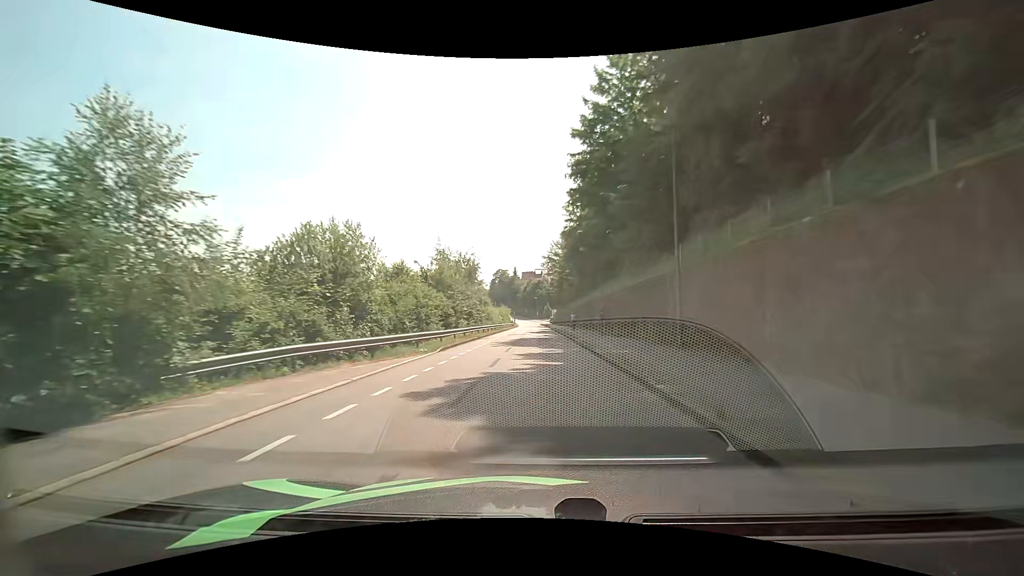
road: residential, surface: asphalt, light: Day
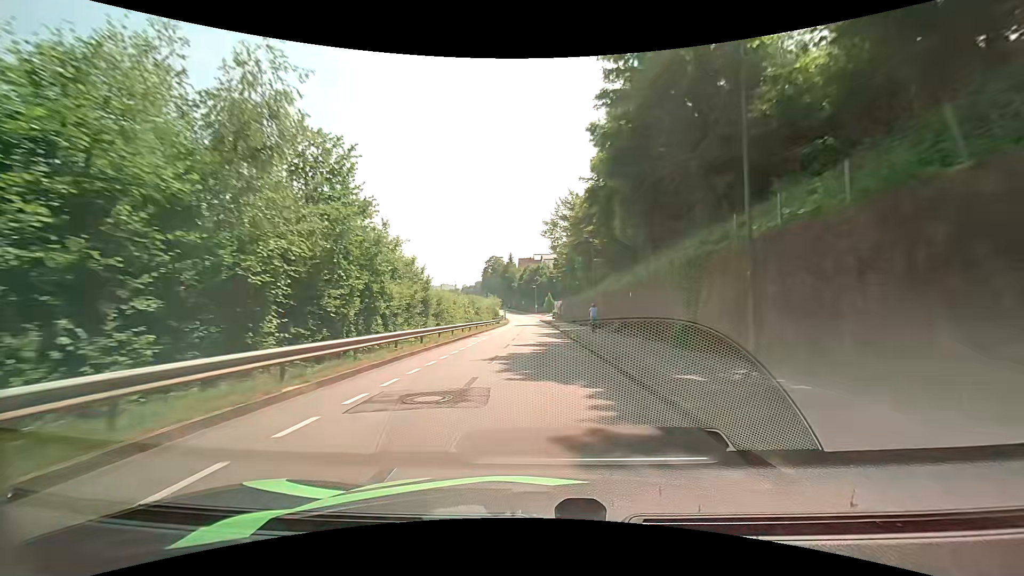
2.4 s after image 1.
(-0.1, +35.9) m; 0°
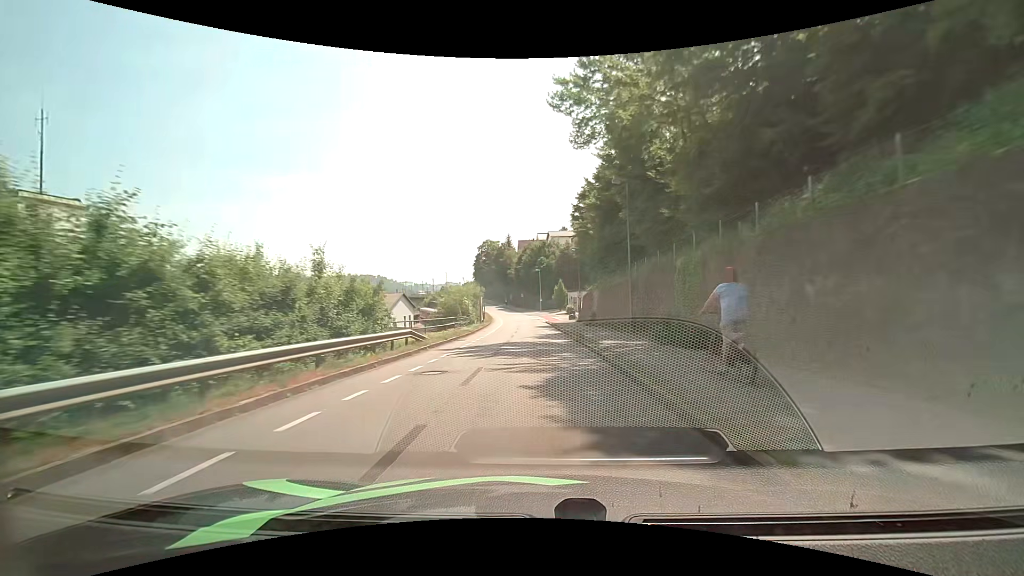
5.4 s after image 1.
(-0.1, +46.6) m; -2°
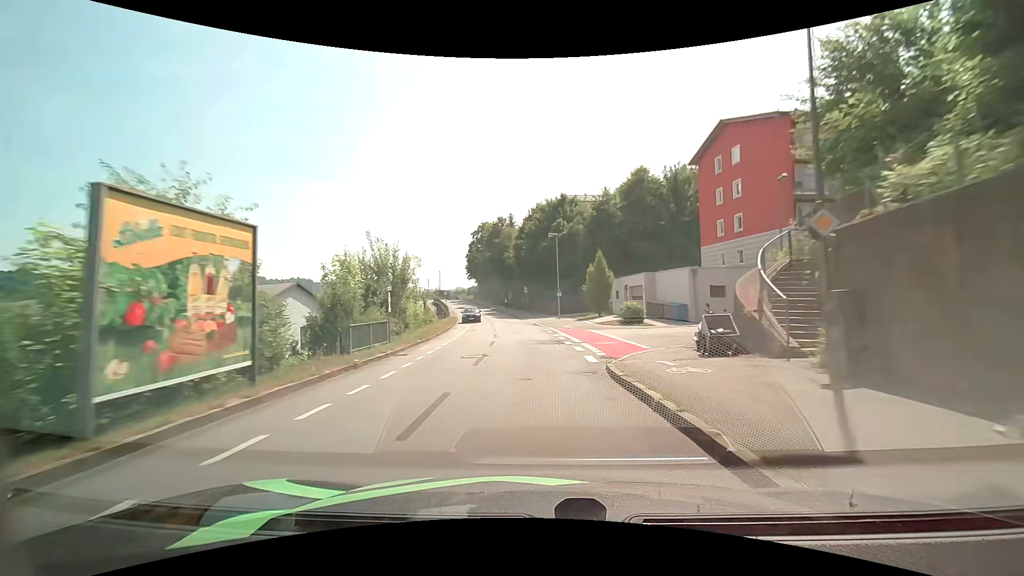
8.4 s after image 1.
(+0.2, +45.6) m; -1°
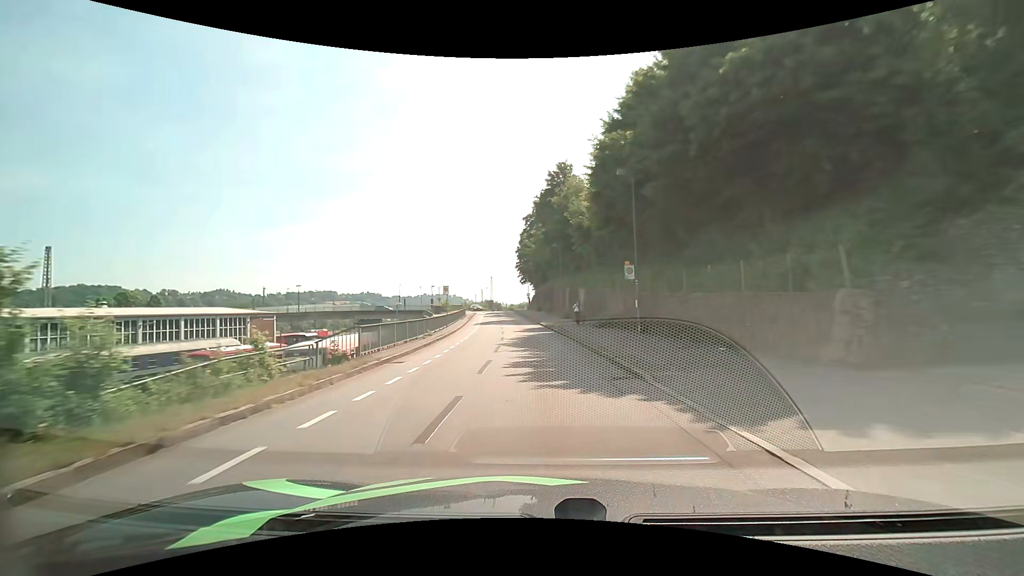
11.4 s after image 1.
(-2.2, +43.1) m; -7°
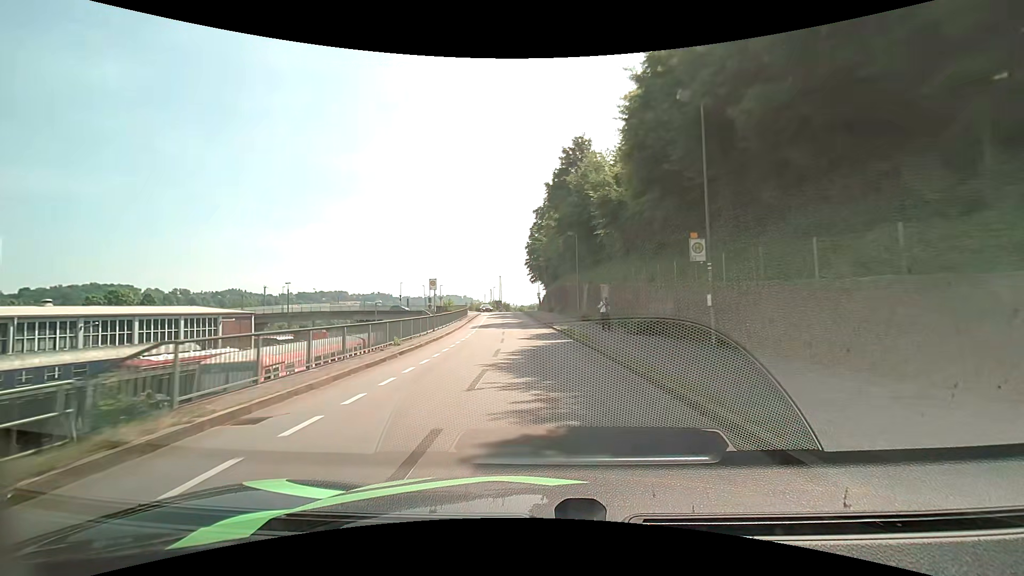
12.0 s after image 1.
(-0.1, +8.6) m; -1°
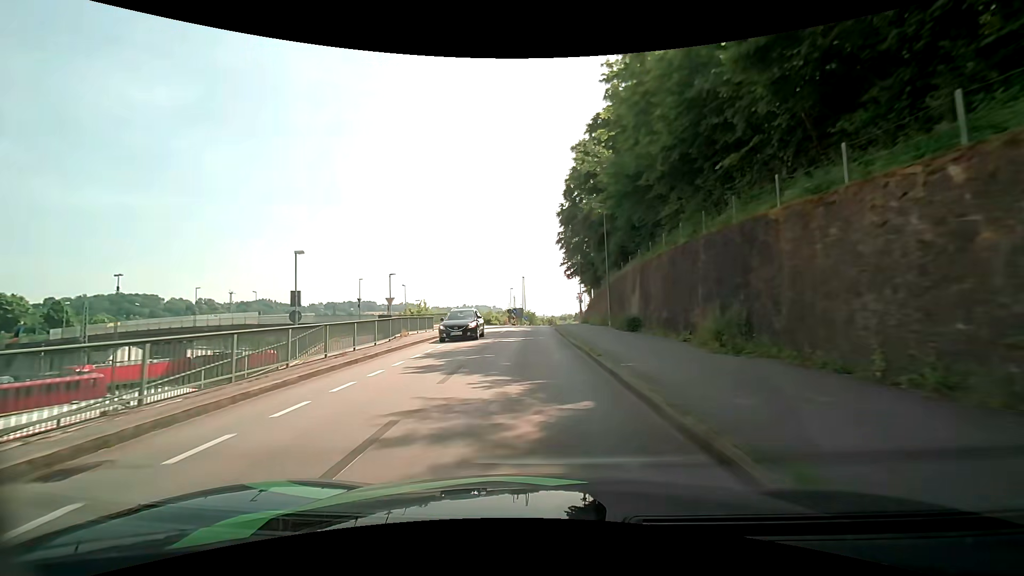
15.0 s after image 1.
(-1.0, +41.6) m; -3°
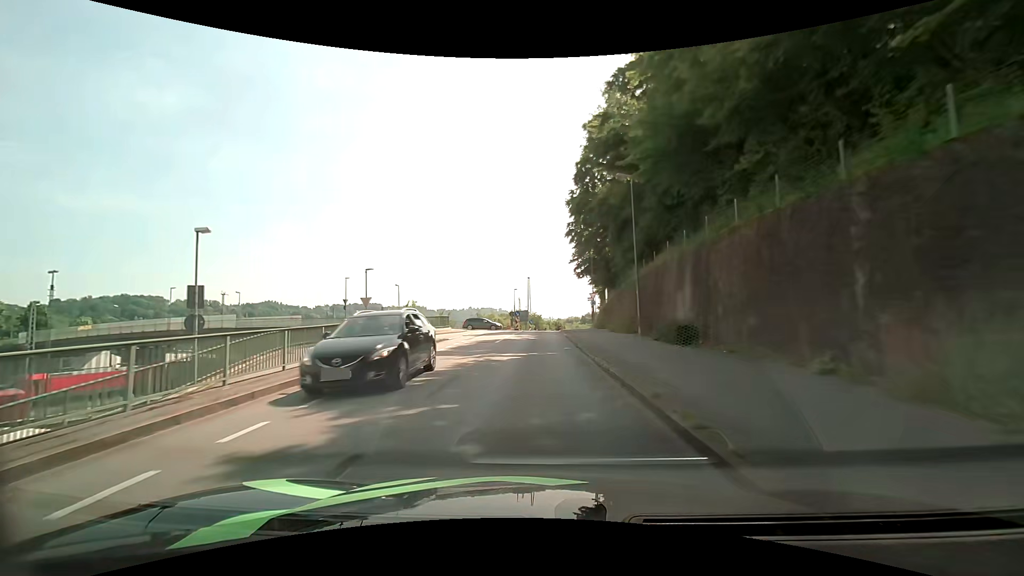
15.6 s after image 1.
(-0.1, +7.3) m; -1°
(0, +10) (0, +20) (0, +30) (0, +40) (0, +50) (+1, +60) (-5, +68) (-14, +69) (-24, +70) (-34, +72) m
